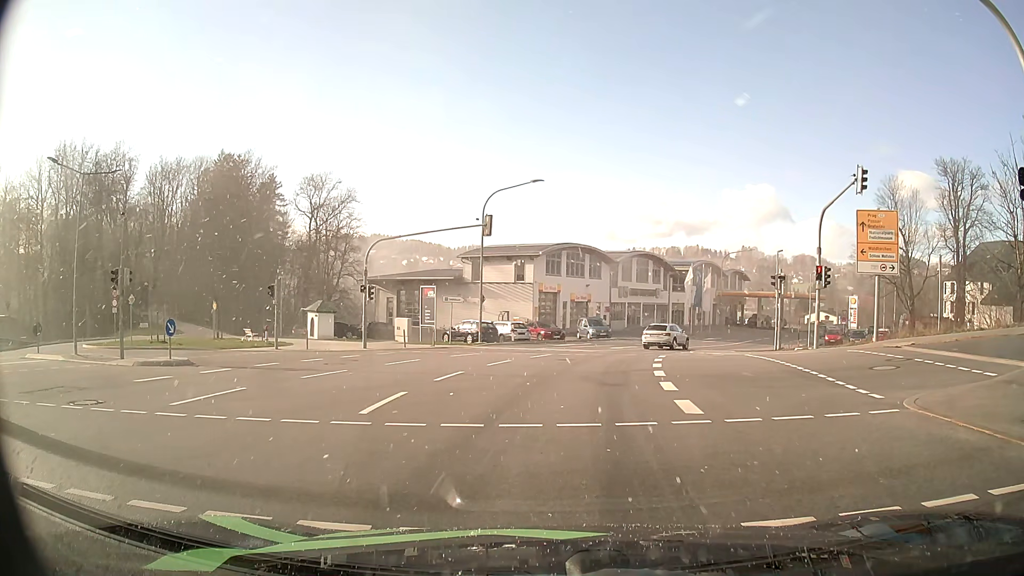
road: secondary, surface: asphalt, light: Day
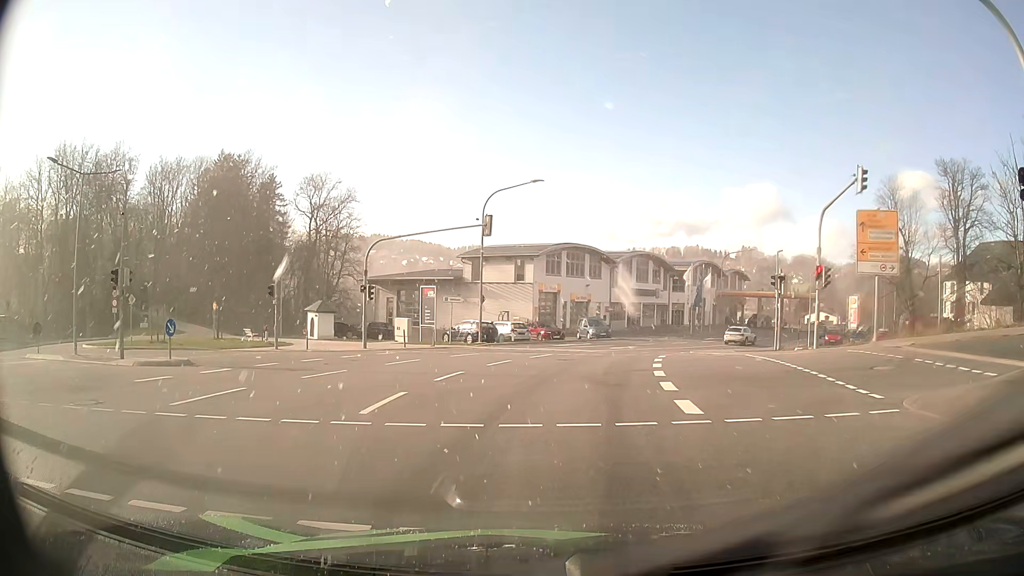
(0.0, 0.0) m; 0°
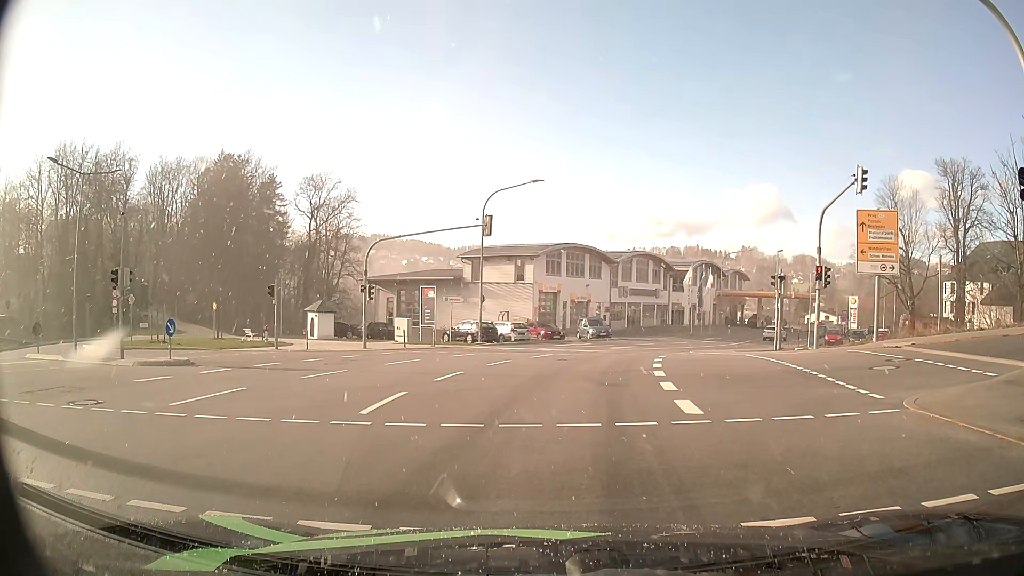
(0.0, 0.0) m; 0°
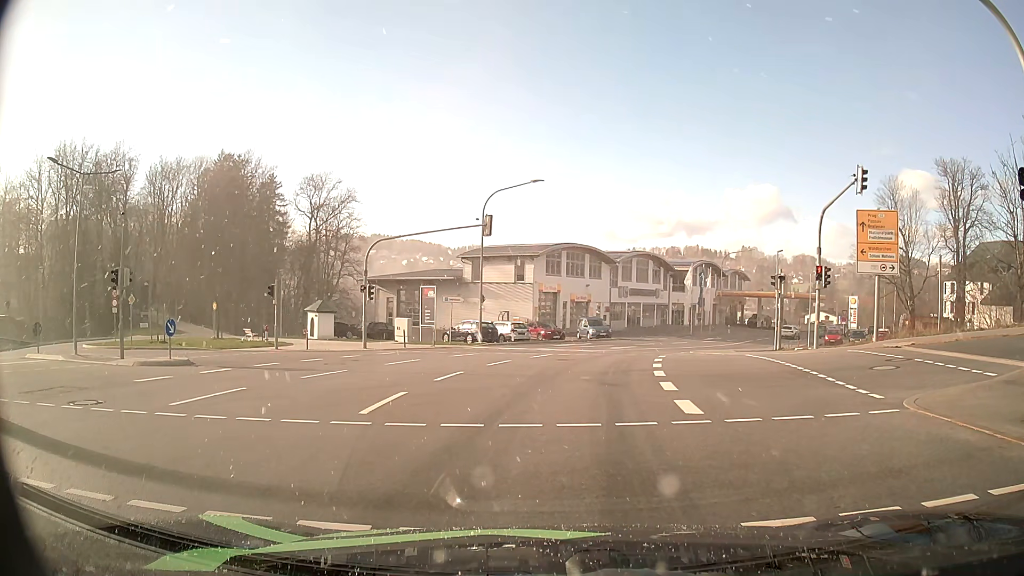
(0.0, 0.0) m; 0°
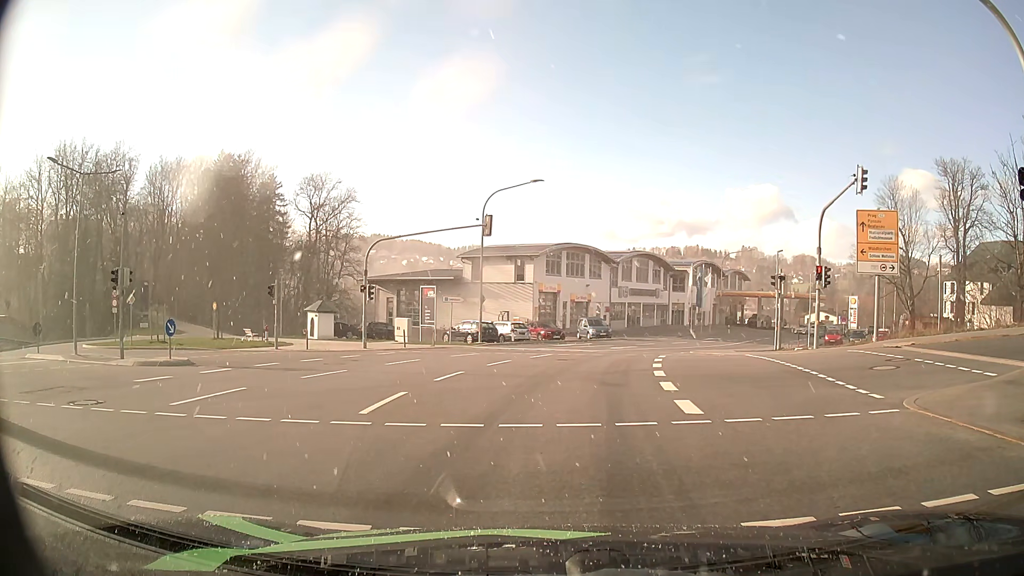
(0.0, 0.0) m; 0°
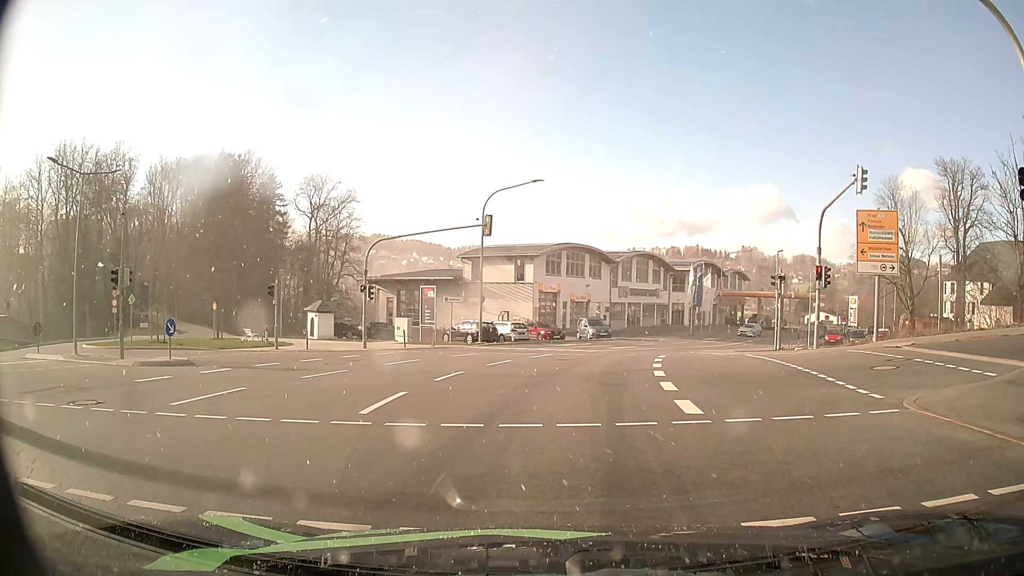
(0.0, 0.0) m; 0°
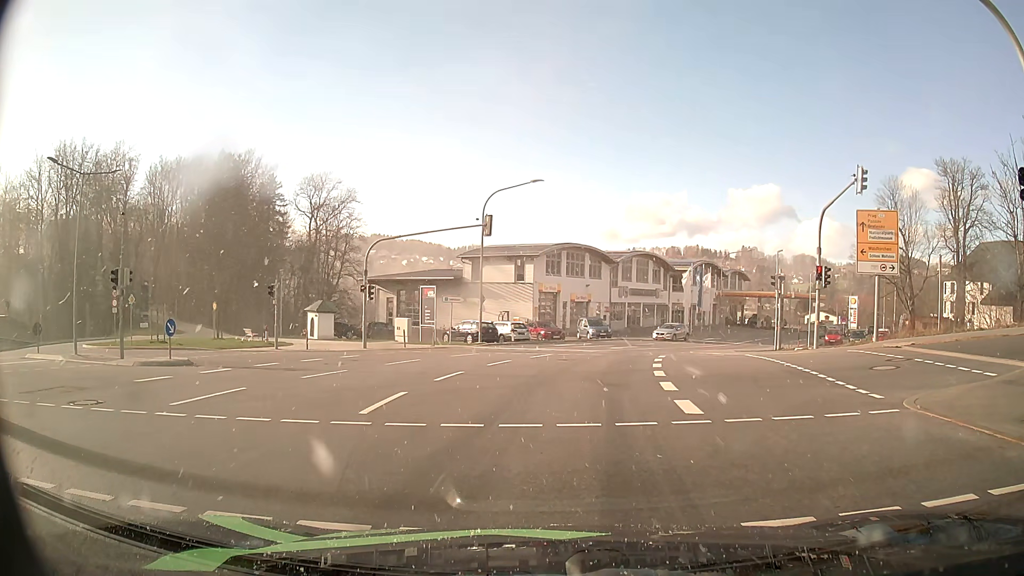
(0.0, 0.0) m; 0°
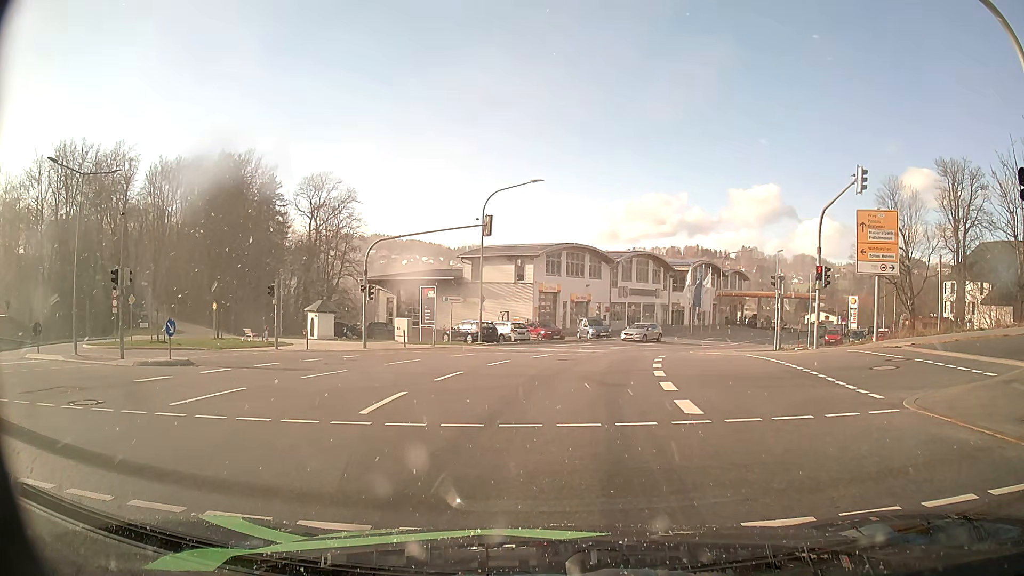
(0.0, 0.0) m; 0°
(0, +10) (+7, +17) (+17, +15) (+26, +10) (+34, +5) (+42, -1) (+51, -6) (+59, -12) (+68, -17) (+76, -22) m
